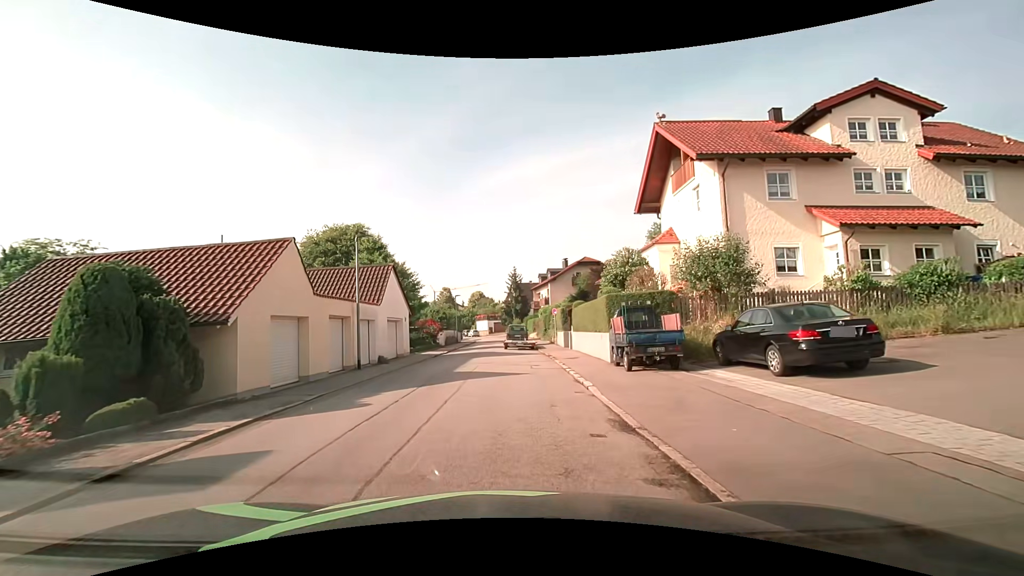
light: Day
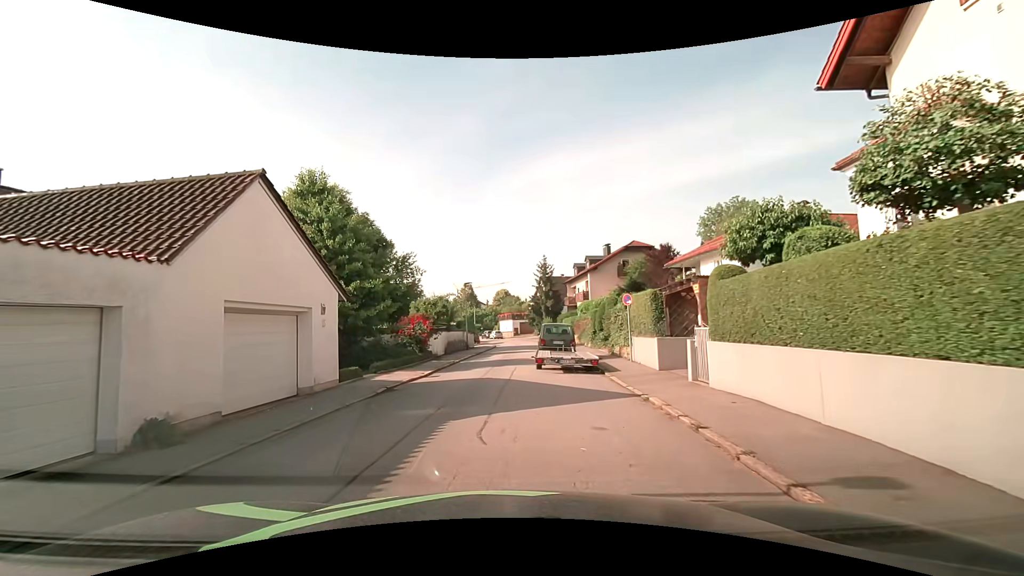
(-0.2, +15.5) m; -3°
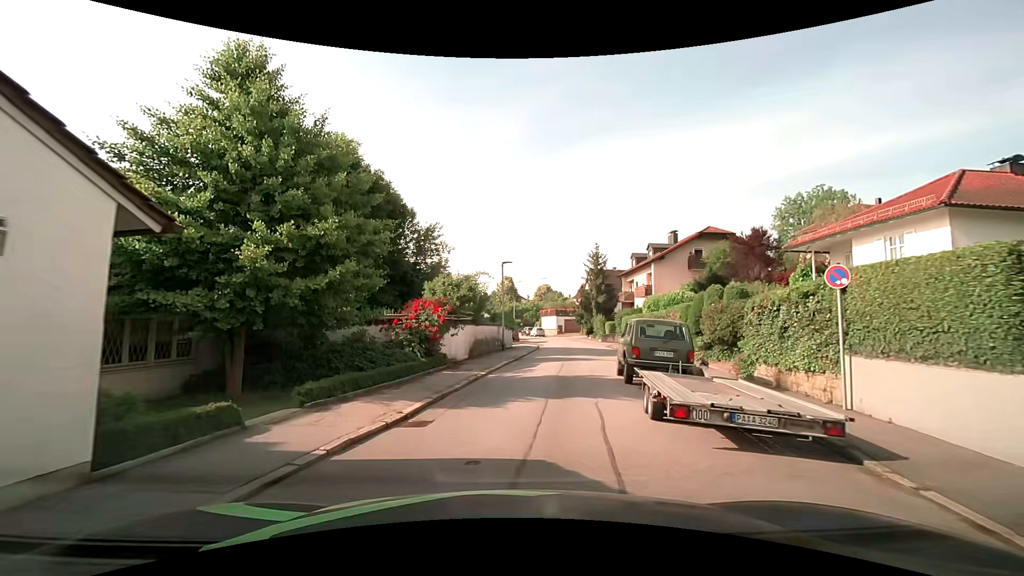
(-0.5, +9.7) m; -5°
(0, +10) (+2, +20) (+4, +30) (+6, +39) (+7, +49) (+8, +59) (+6, +69) (+4, +79) (+1, +88) (-2, +98) m
